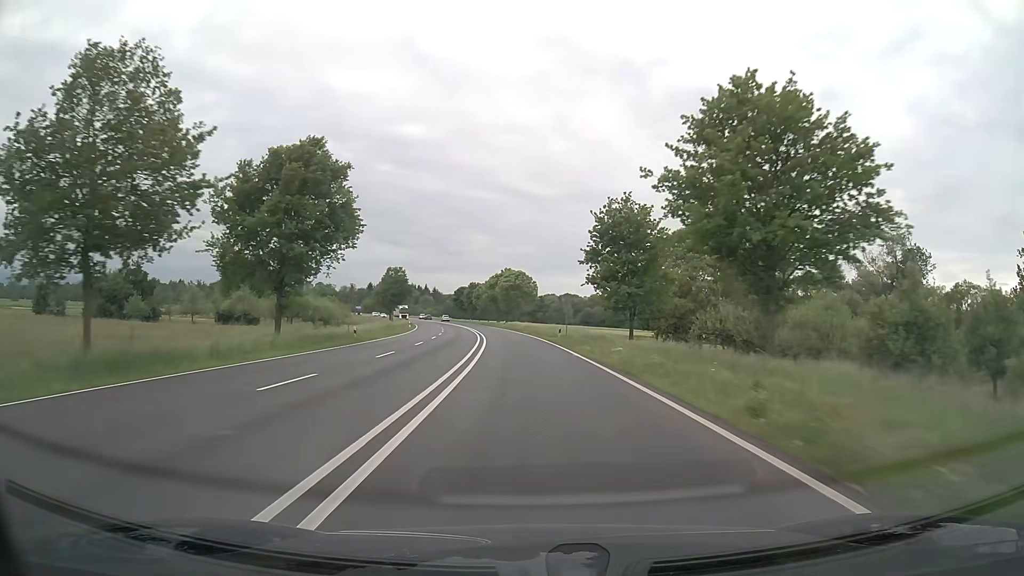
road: trunk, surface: asphalt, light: Day
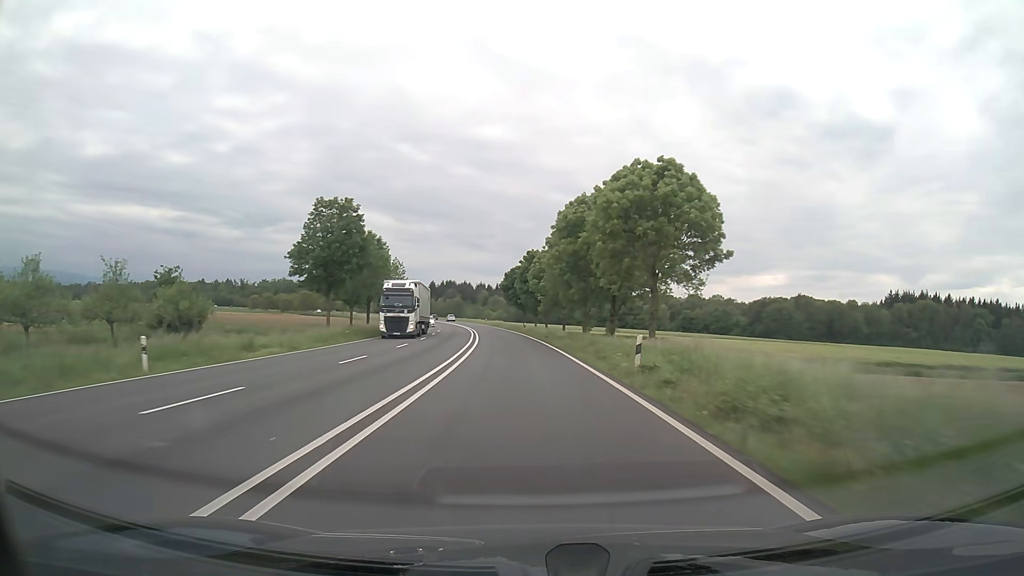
(-4.2, +76.6) m; -7°
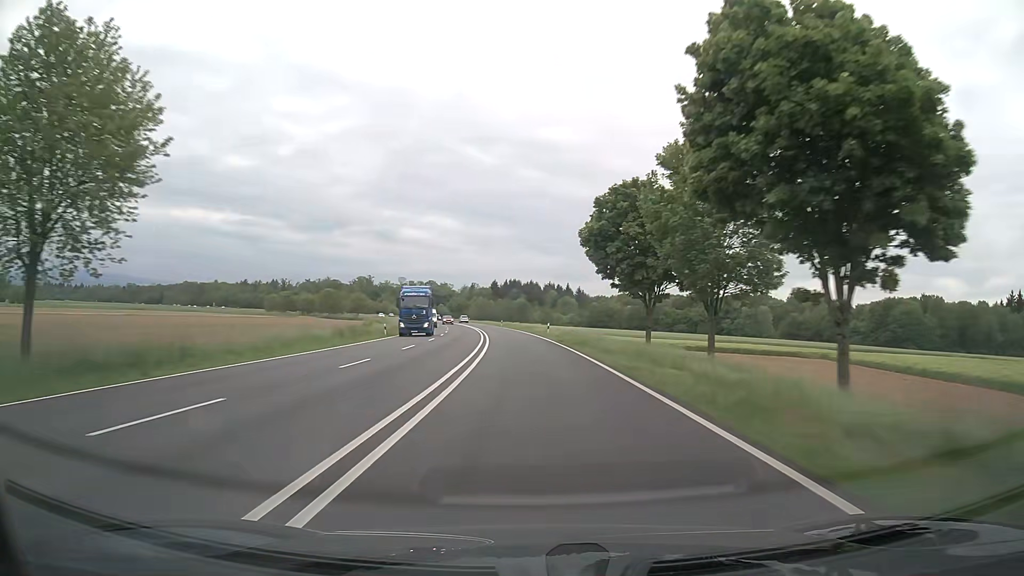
(-3.4, +62.6) m; -6°
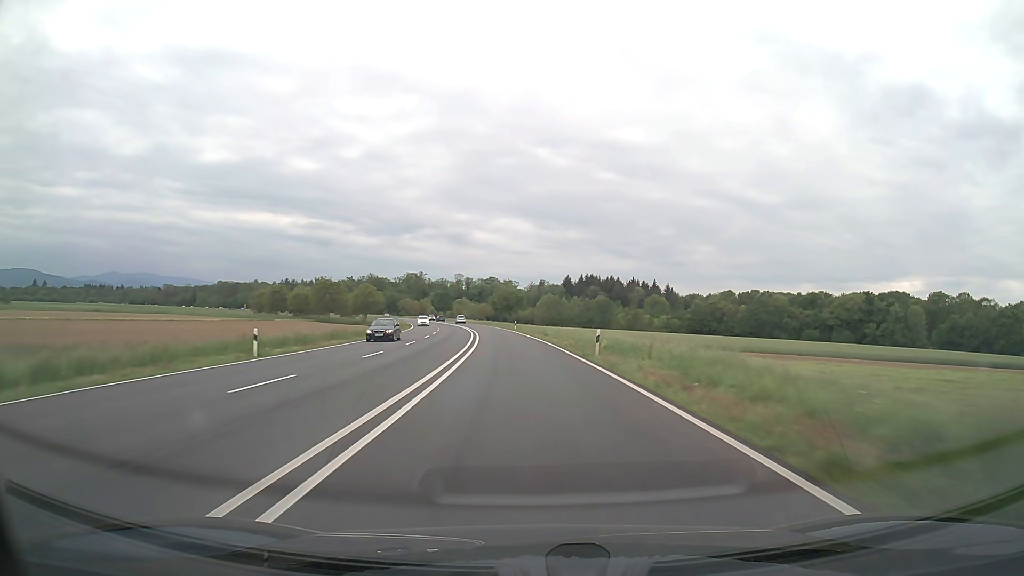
(-3.9, +79.6) m; -6°
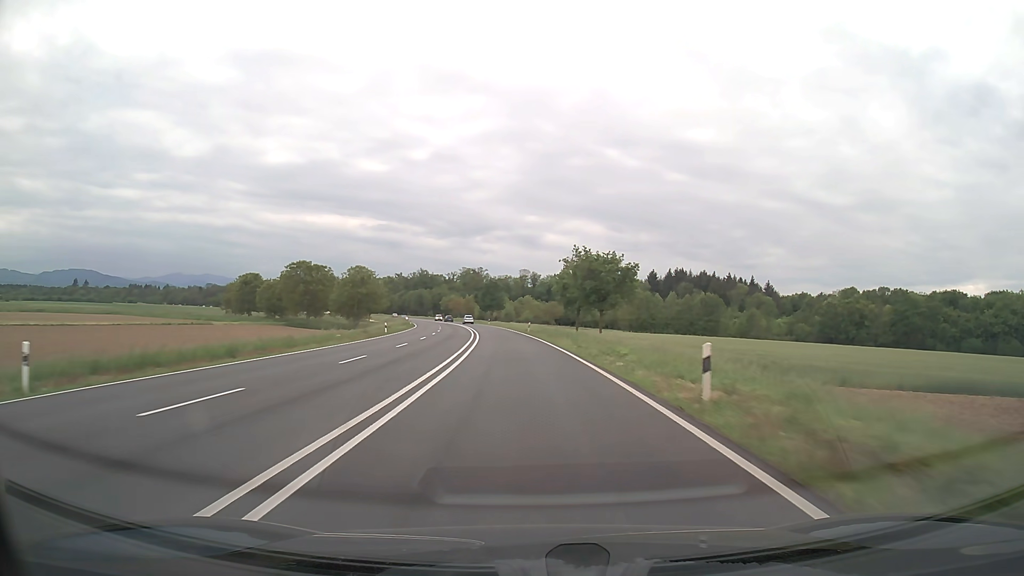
(-3.3, +64.0) m; -6°
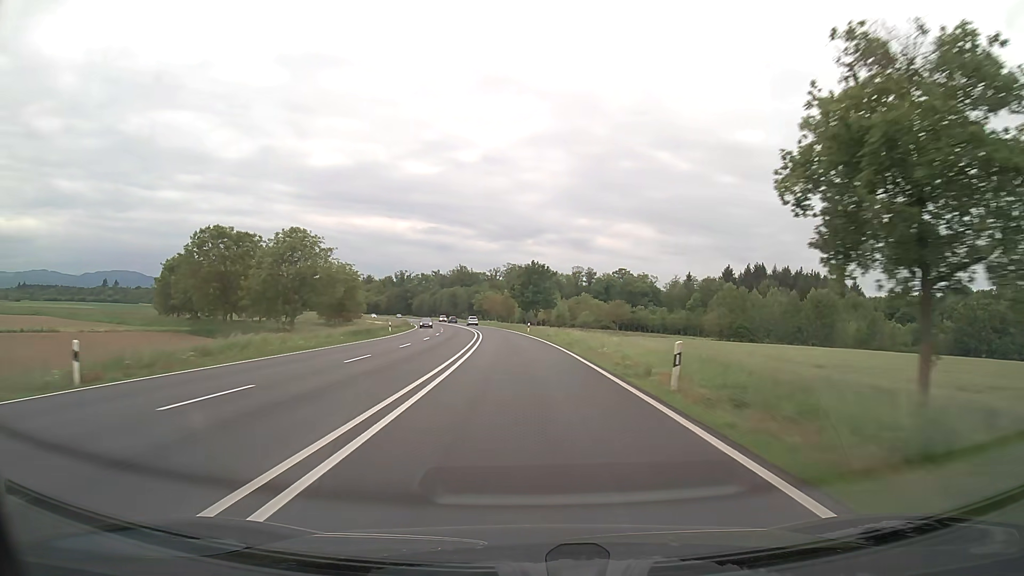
(-1.8, +48.0) m; -4°
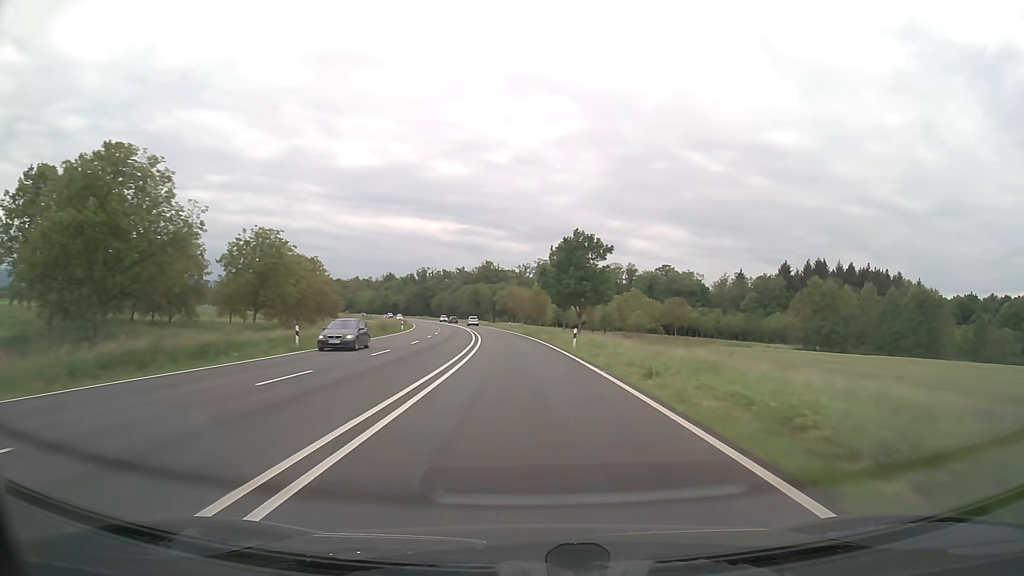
(-0.7, +32.1) m; -3°
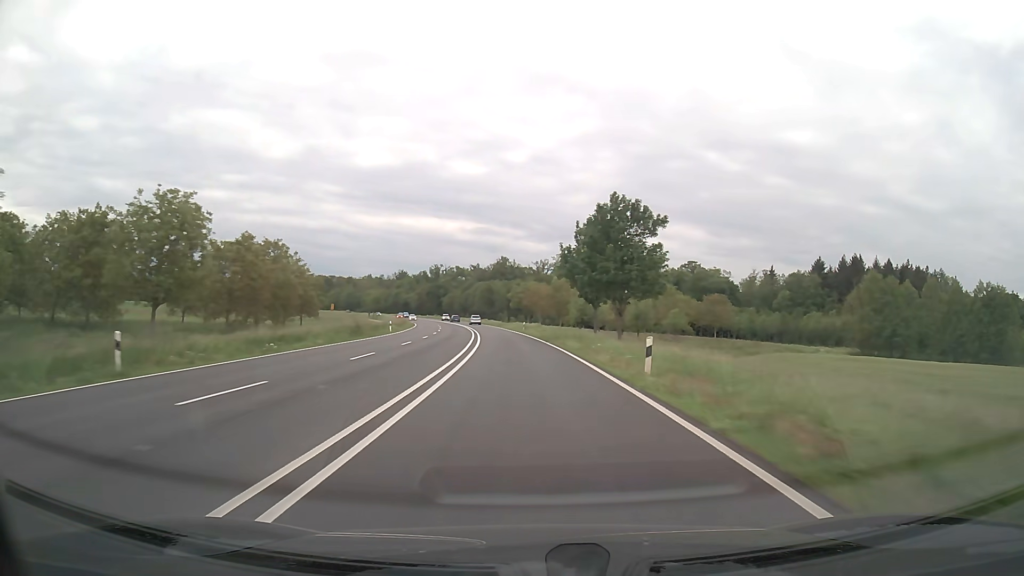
(-0.2, +16.0) m; -1°
(0, +10) (0, +20) (-1, +30) (-1, +40) (-2, +50) (-3, +60) (-4, +70) (-5, +80) (-6, +90) (-8, +100) m
